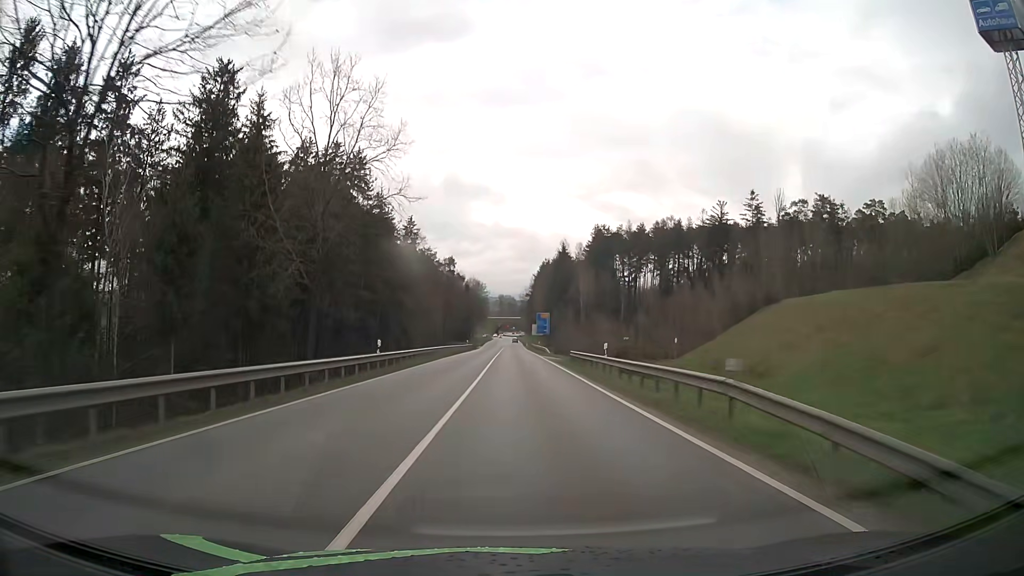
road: secondary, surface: asphalt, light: Day
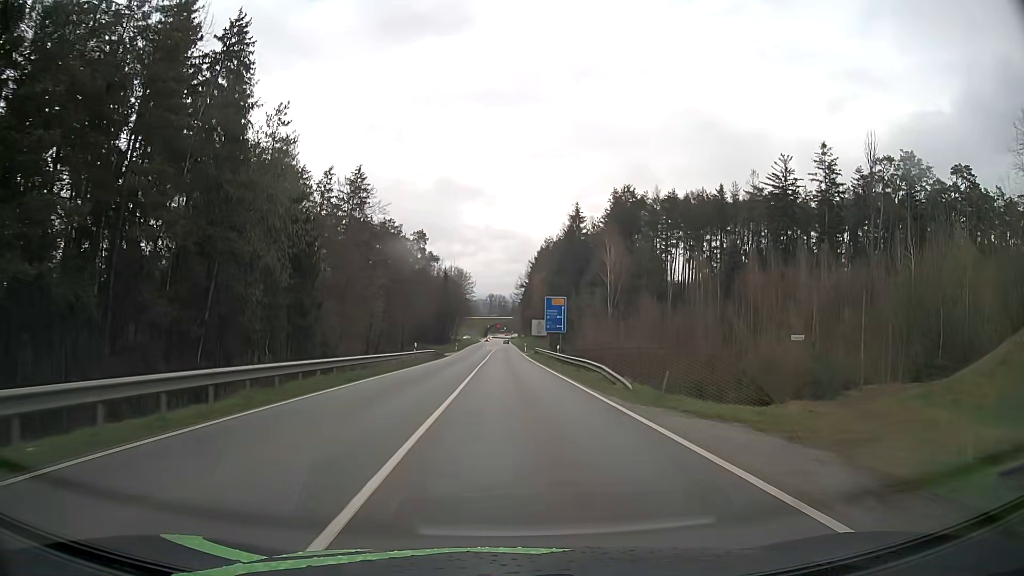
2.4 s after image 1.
(+0.3, +43.6) m; +1°
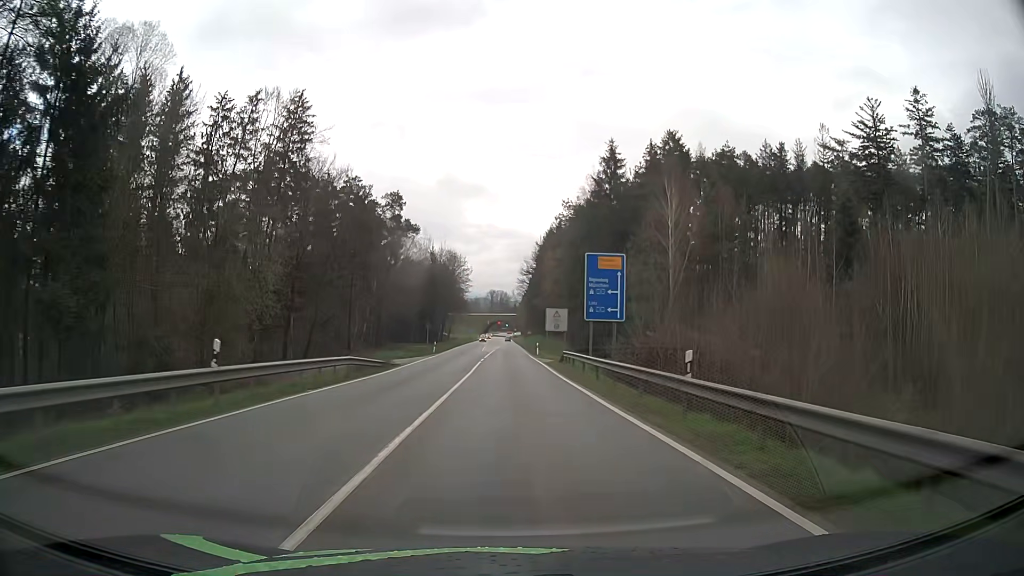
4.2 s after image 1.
(-0.1, +31.3) m; 0°
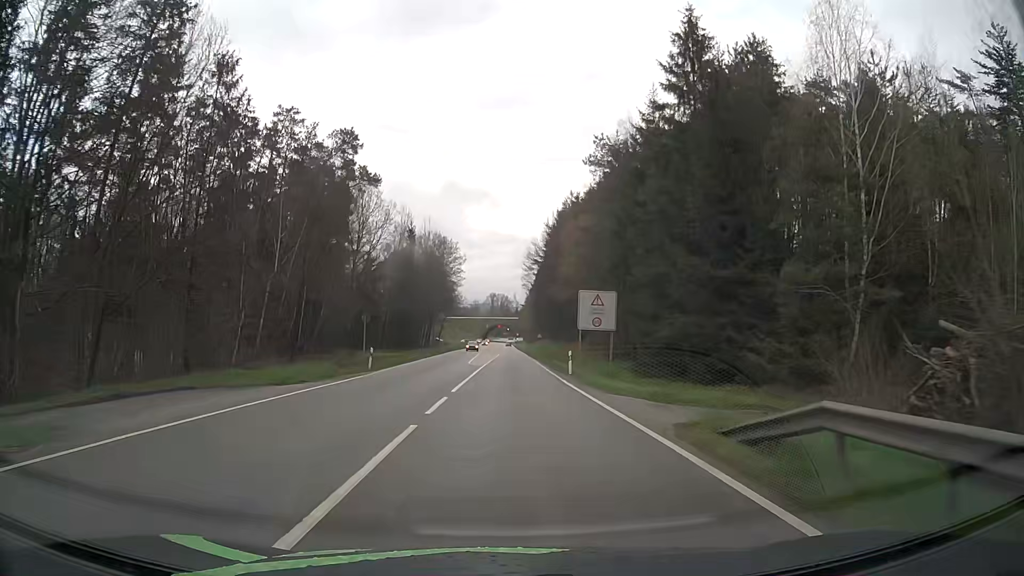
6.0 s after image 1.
(-0.1, +30.7) m; 0°
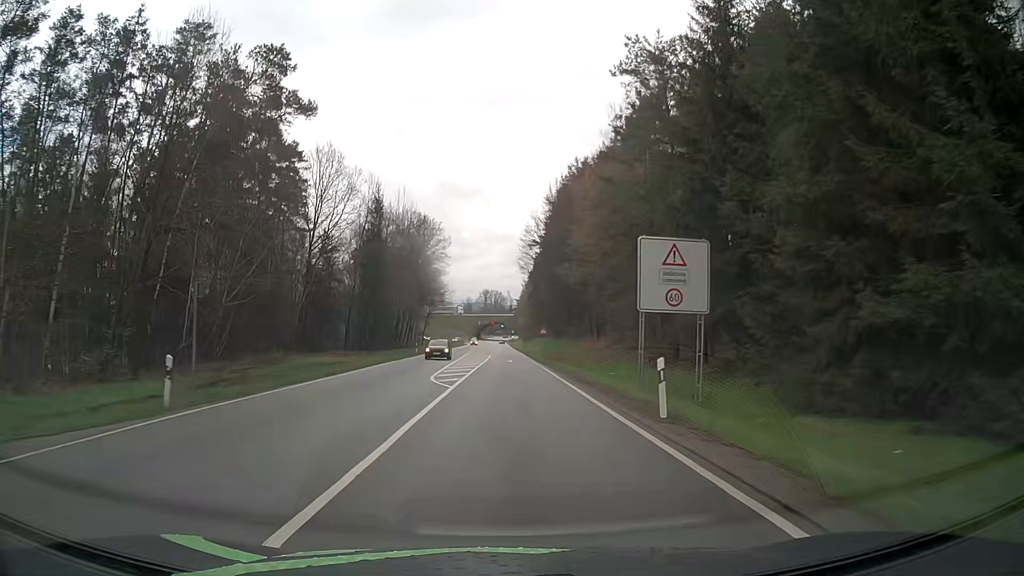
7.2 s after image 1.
(0.0, +20.1) m; 0°
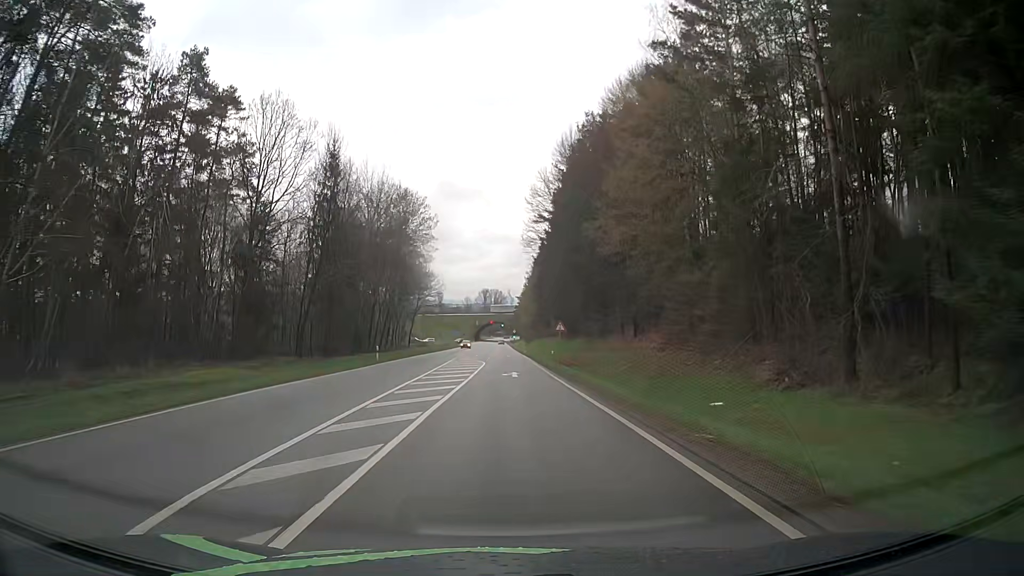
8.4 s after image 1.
(0.0, +19.7) m; 0°
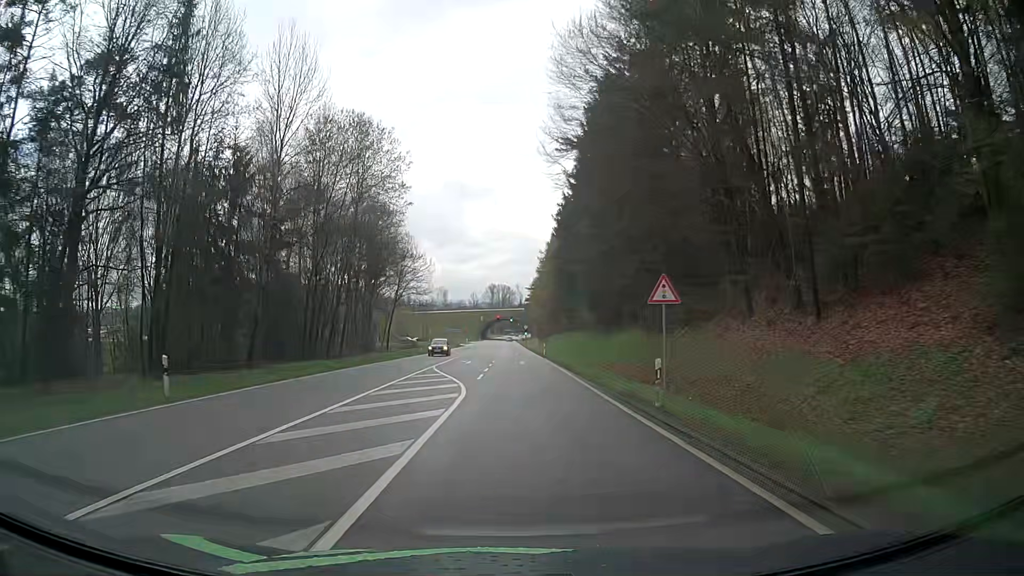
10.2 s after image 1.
(0.0, +28.7) m; 0°
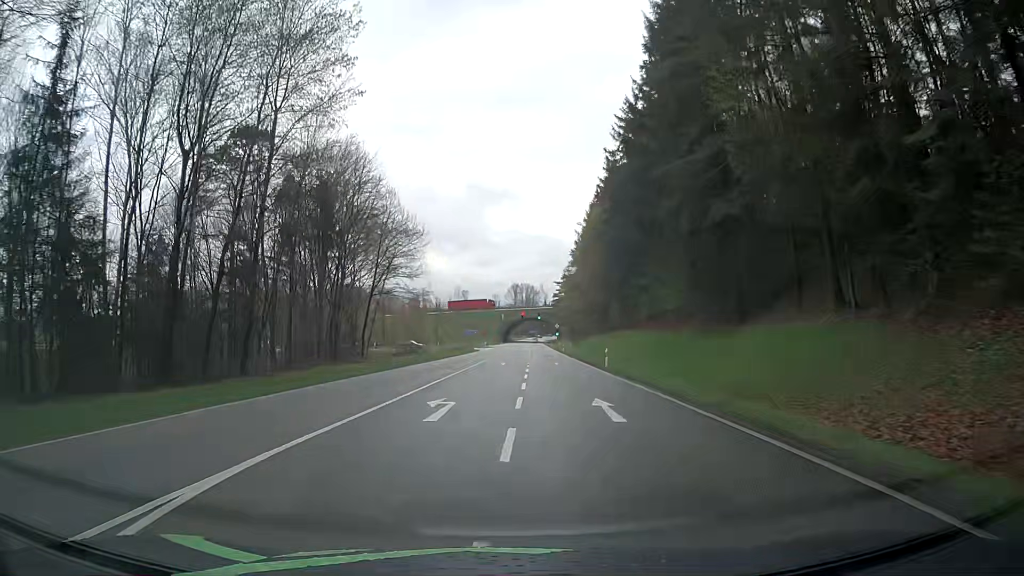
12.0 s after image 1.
(-0.7, +27.7) m; -3°
(0, +10) (0, +20) (0, +30) (0, +40) (0, +50) (+1, +60) (+1, +70) (+1, +80) (+2, +90) (+2, +100) m
